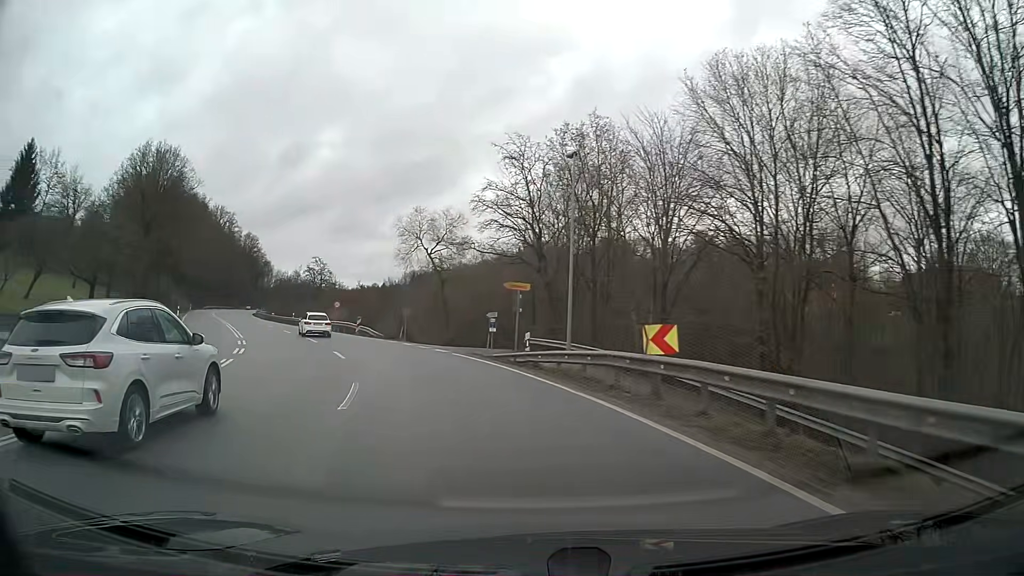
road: primary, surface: asphalt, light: Day
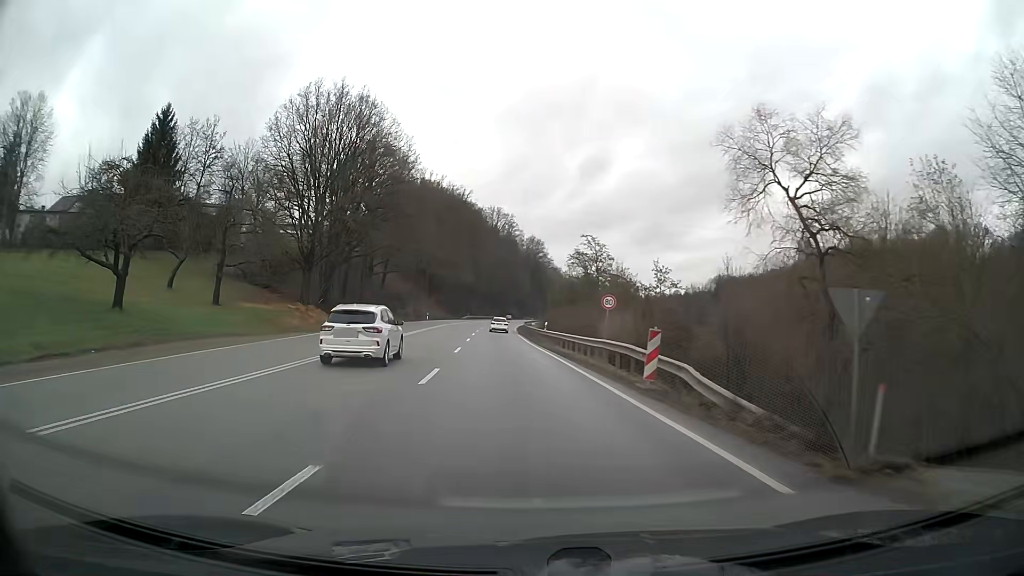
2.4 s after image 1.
(-7.4, +31.7) m; -24°
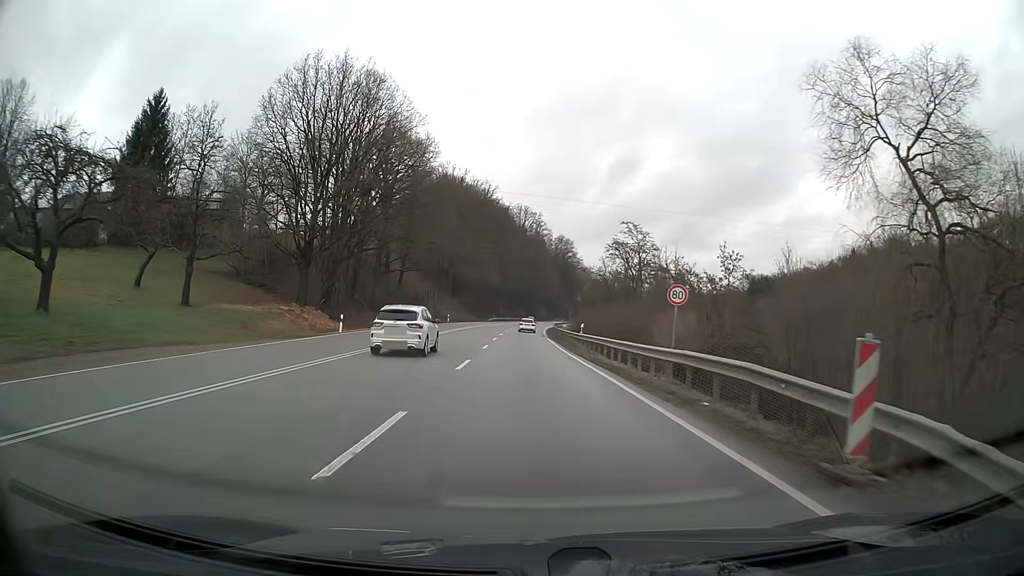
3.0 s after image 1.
(-0.1, +8.3) m; -1°
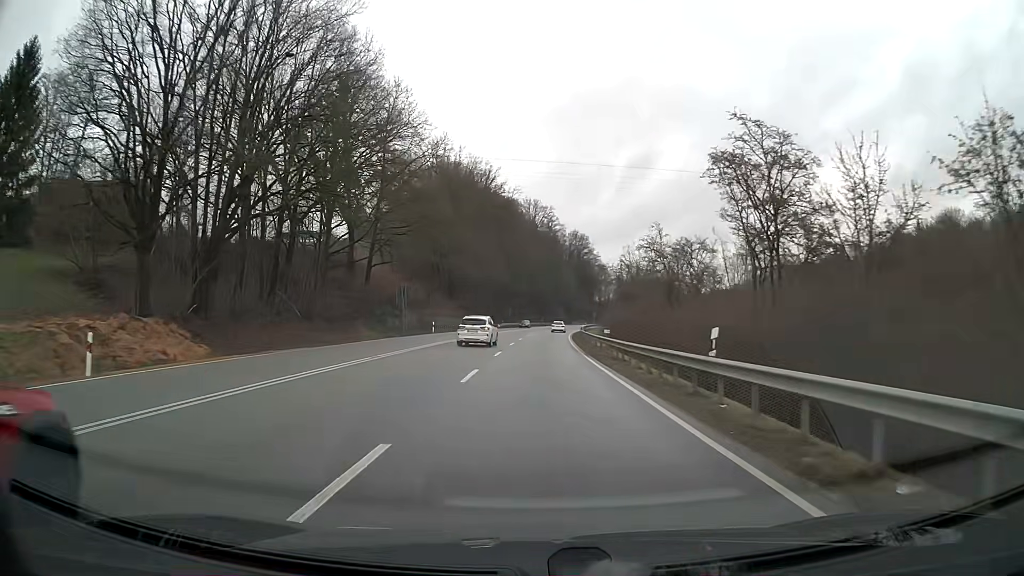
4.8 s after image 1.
(-0.4, +26.2) m; -1°
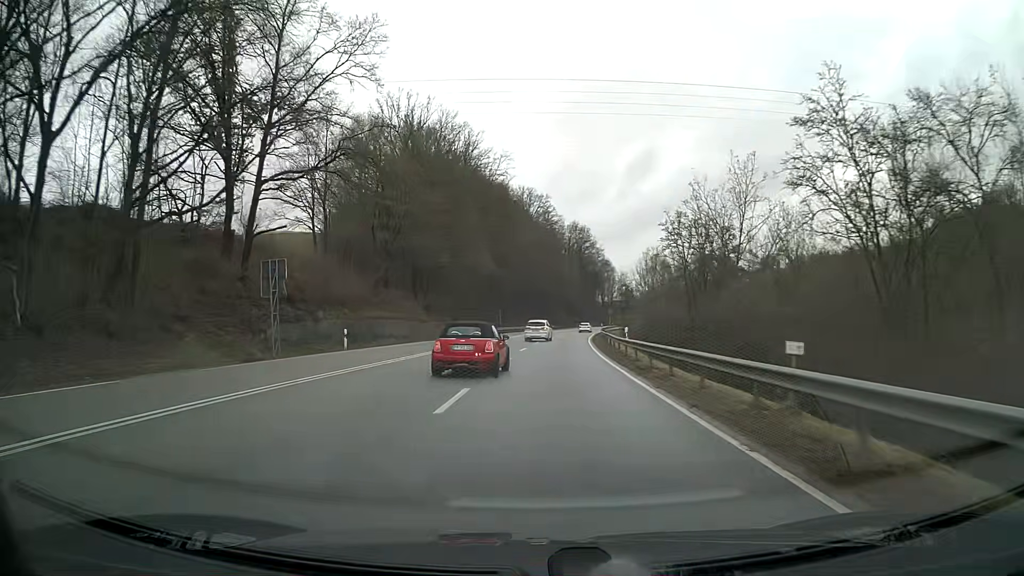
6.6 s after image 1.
(+0.1, +30.1) m; +1°
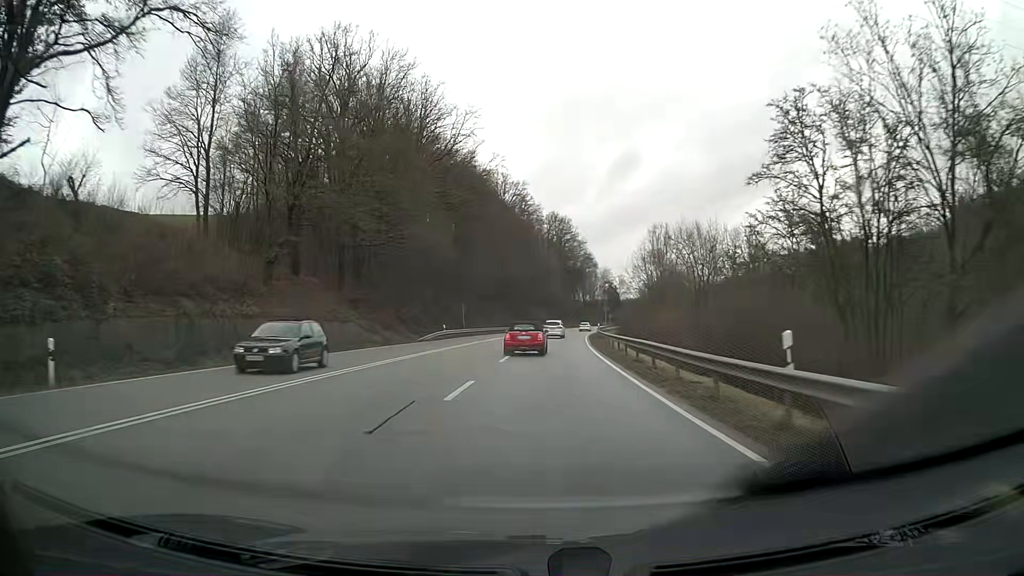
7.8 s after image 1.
(+0.4, +22.3) m; +2°
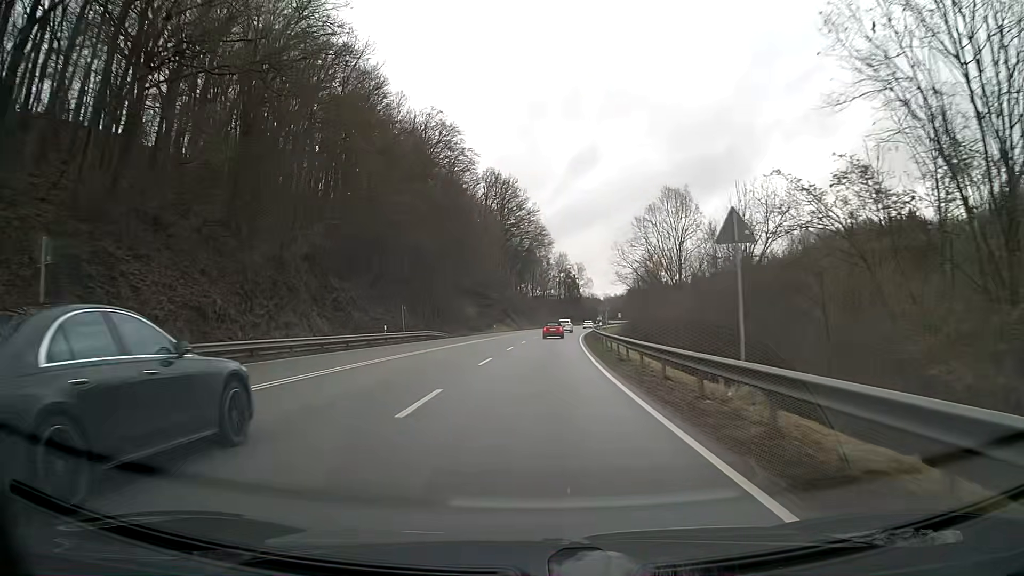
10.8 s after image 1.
(+2.8, +61.7) m; +5°
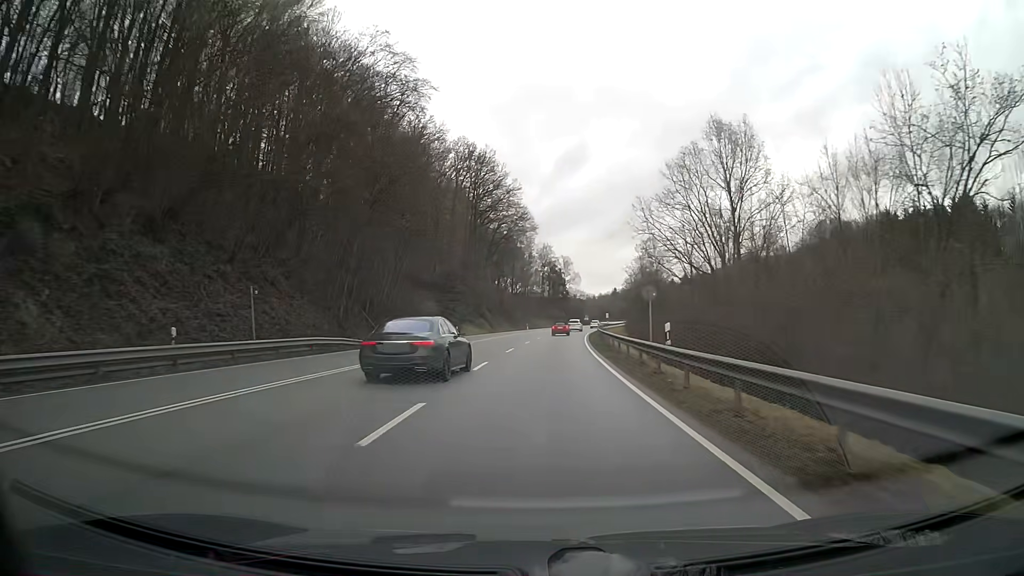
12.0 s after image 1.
(+0.3, +26.0) m; +2°
